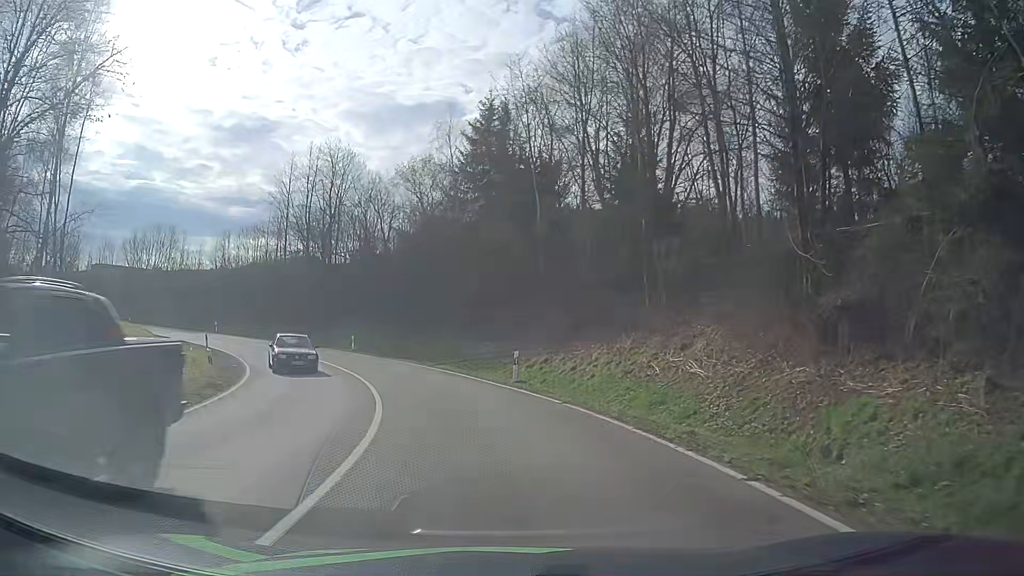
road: secondary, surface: asphalt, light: Day
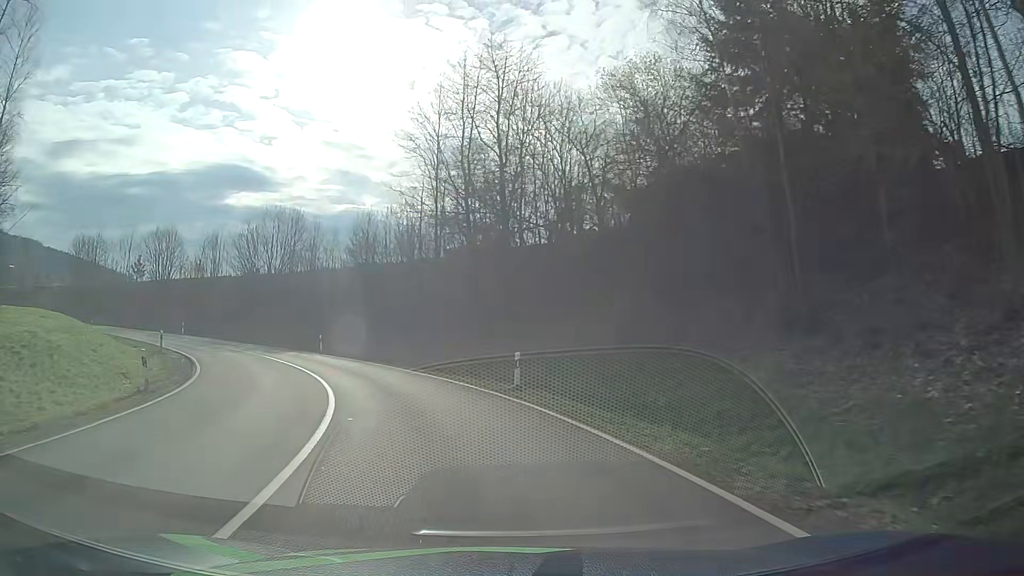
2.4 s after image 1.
(-3.4, +25.9) m; -19°
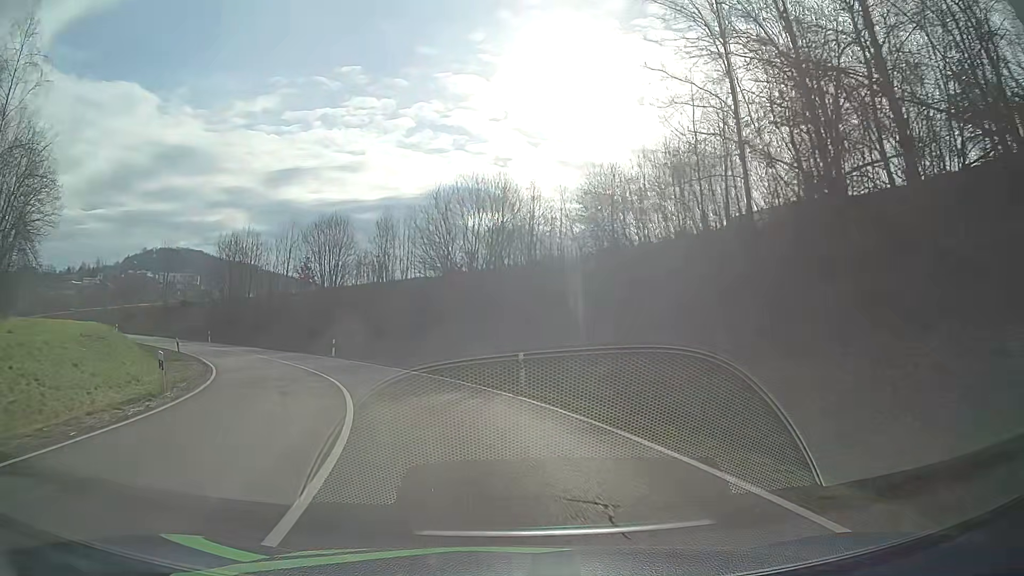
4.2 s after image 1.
(-3.6, +20.9) m; -20°
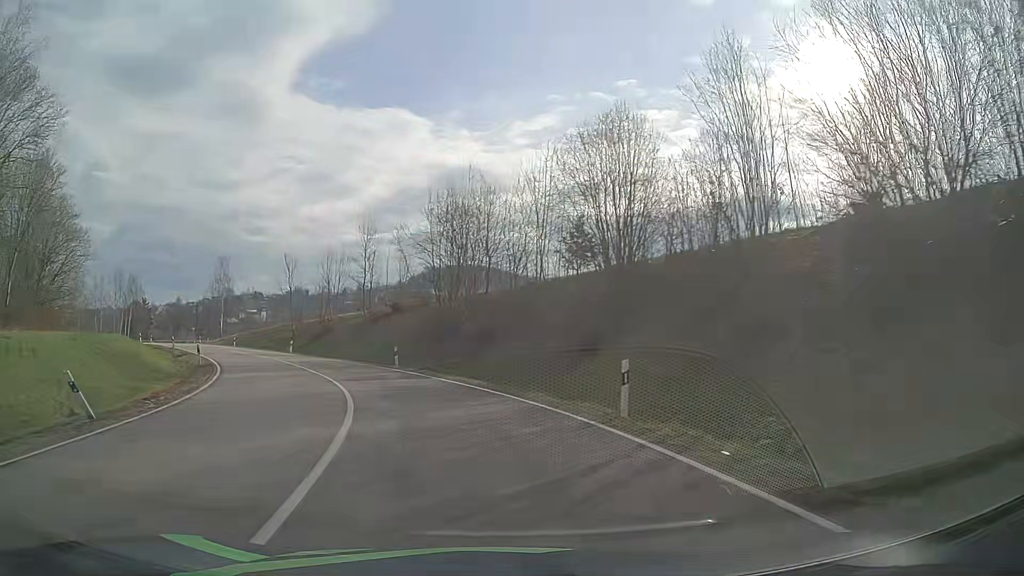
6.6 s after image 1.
(-6.8, +27.9) m; -27°
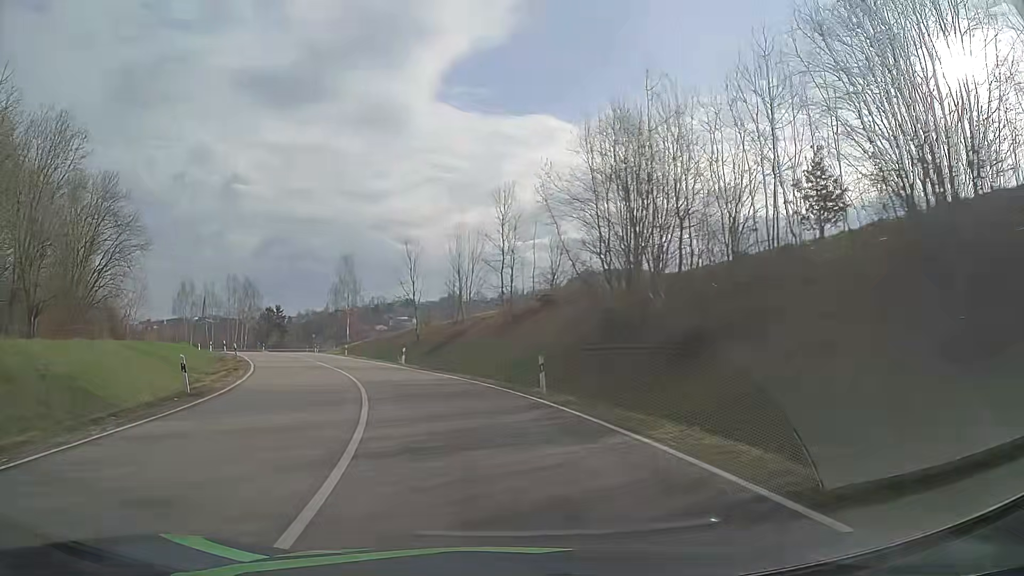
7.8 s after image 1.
(-1.7, +14.6) m; -13°
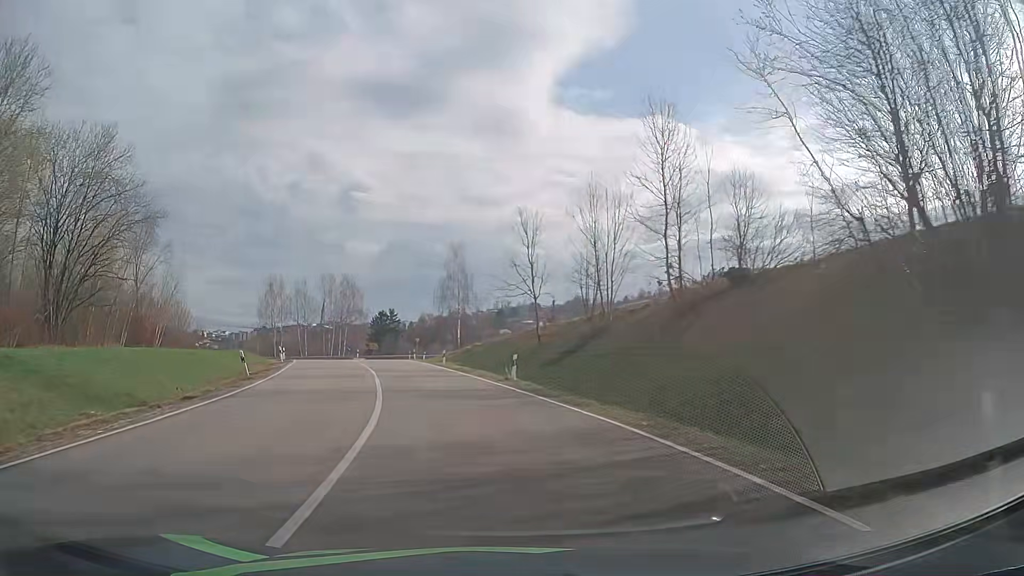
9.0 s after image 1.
(-1.4, +14.8) m; -11°
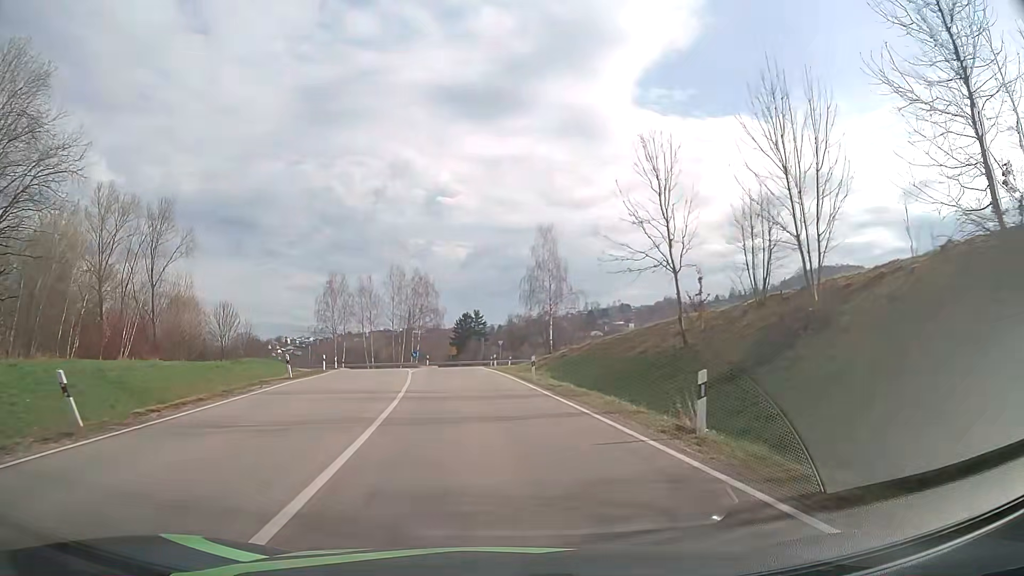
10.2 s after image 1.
(-1.1, +15.0) m; -8°
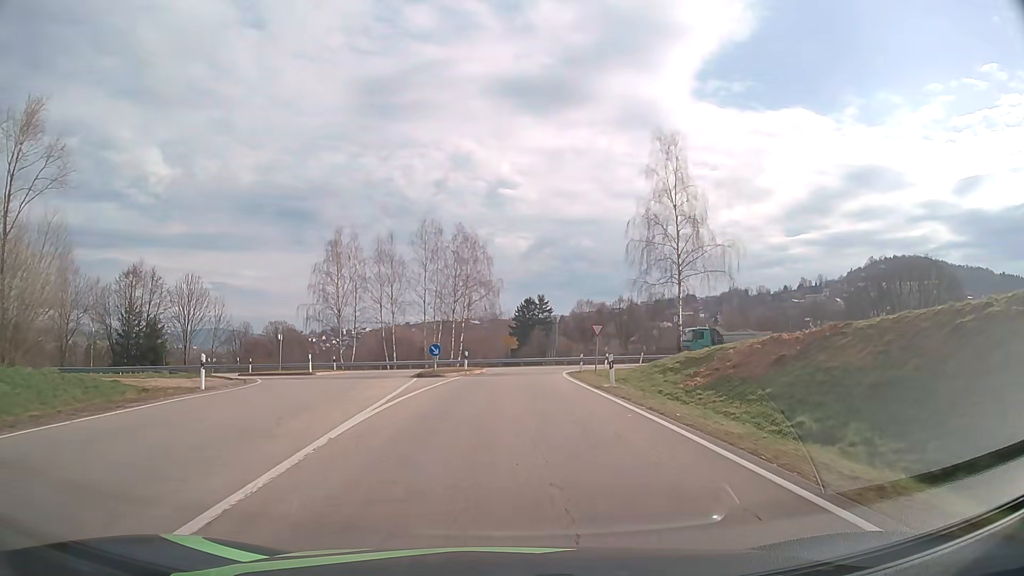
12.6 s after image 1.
(-2.0, +29.8) m; -5°
(0, +10) (0, +20) (+1, +30) (+2, +40) (+5, +49) (+14, +55) (+23, +57) (+33, +58) (+43, +60) (+53, +61) m
